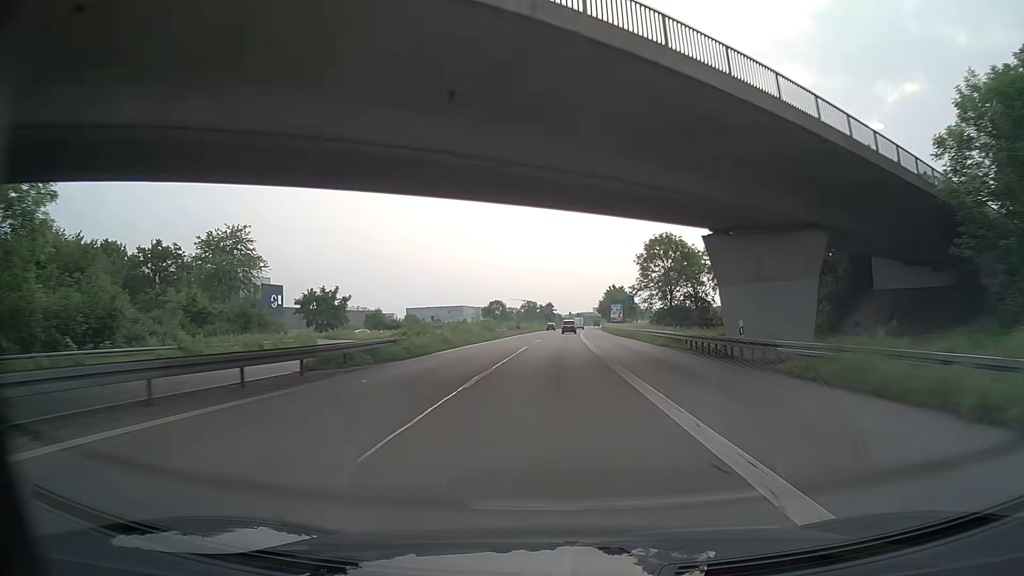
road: trunk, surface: asphalt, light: Day
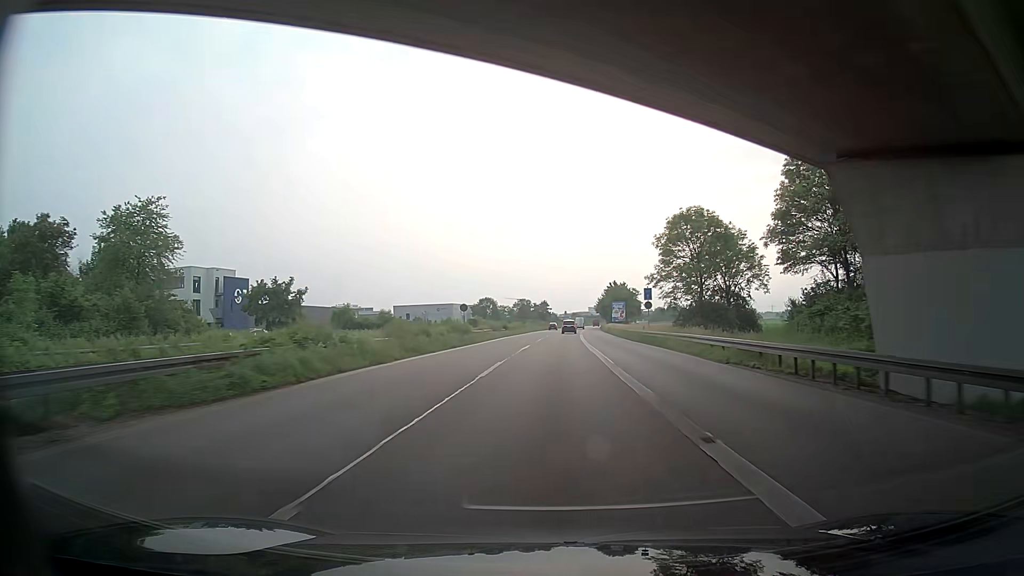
(0.0, +15.1) m; 0°
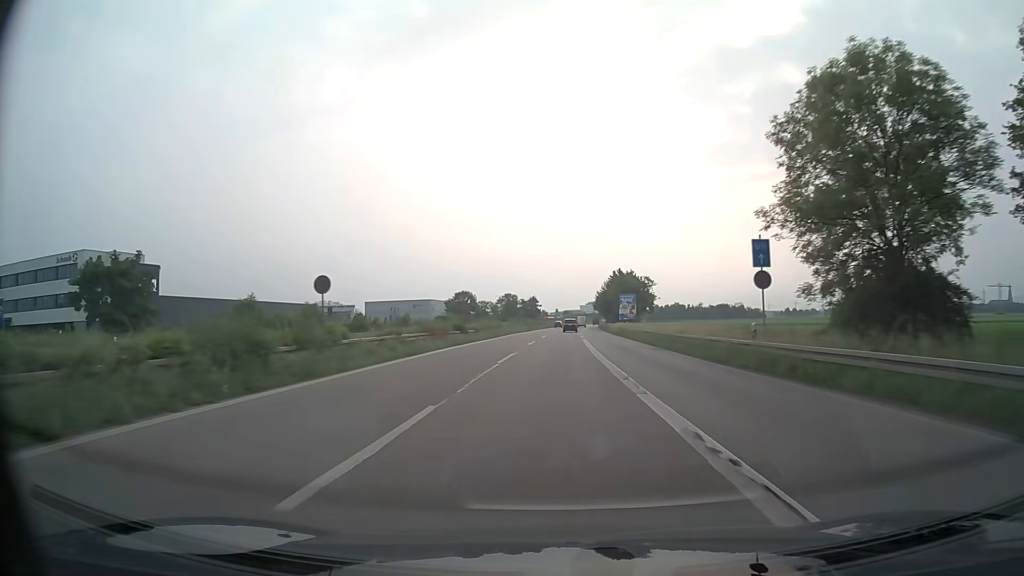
(+0.1, +30.2) m; +1°
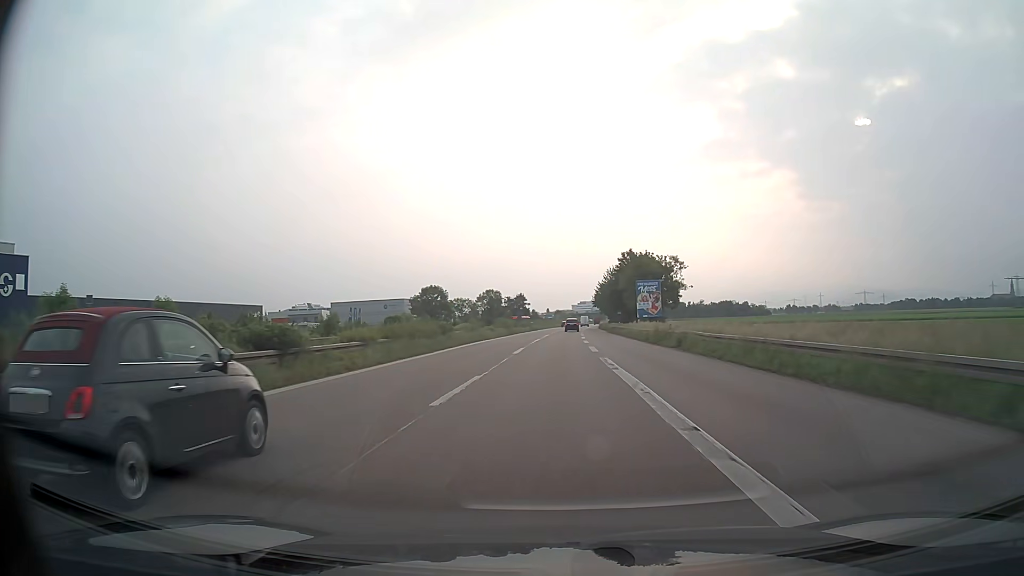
(+0.2, +30.3) m; +1°
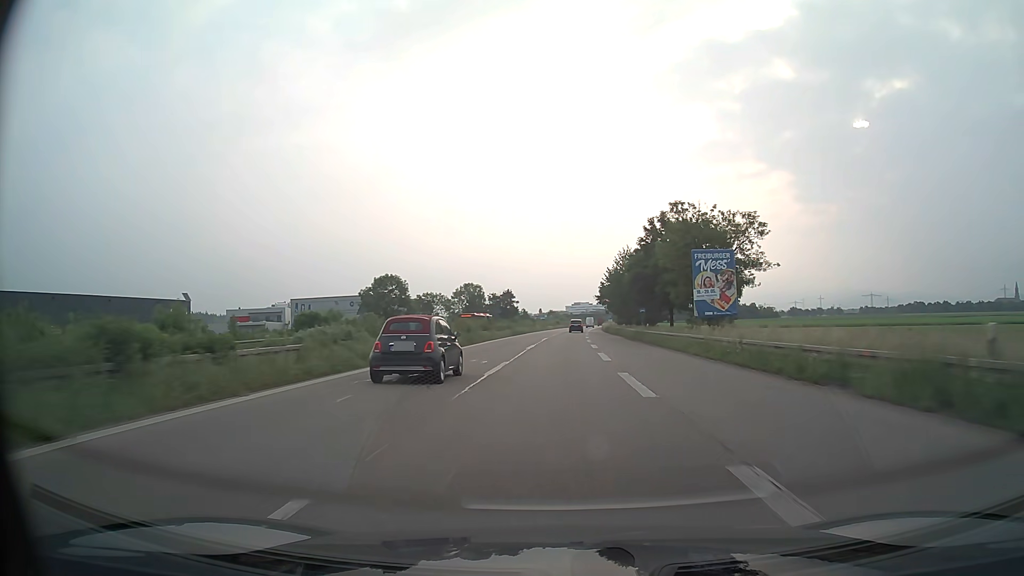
(+0.1, +30.3) m; +1°
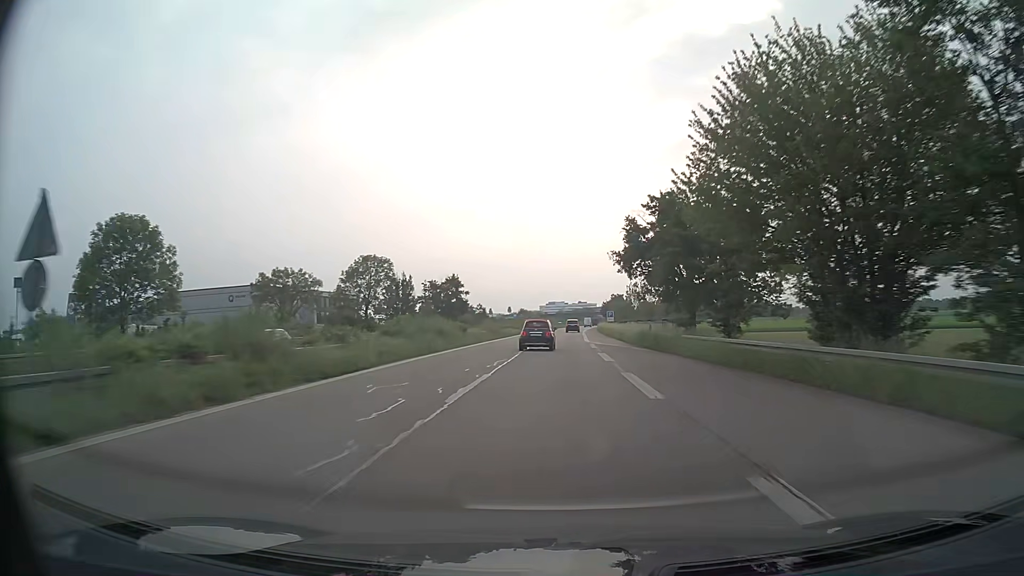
(+1.1, +60.8) m; +2°
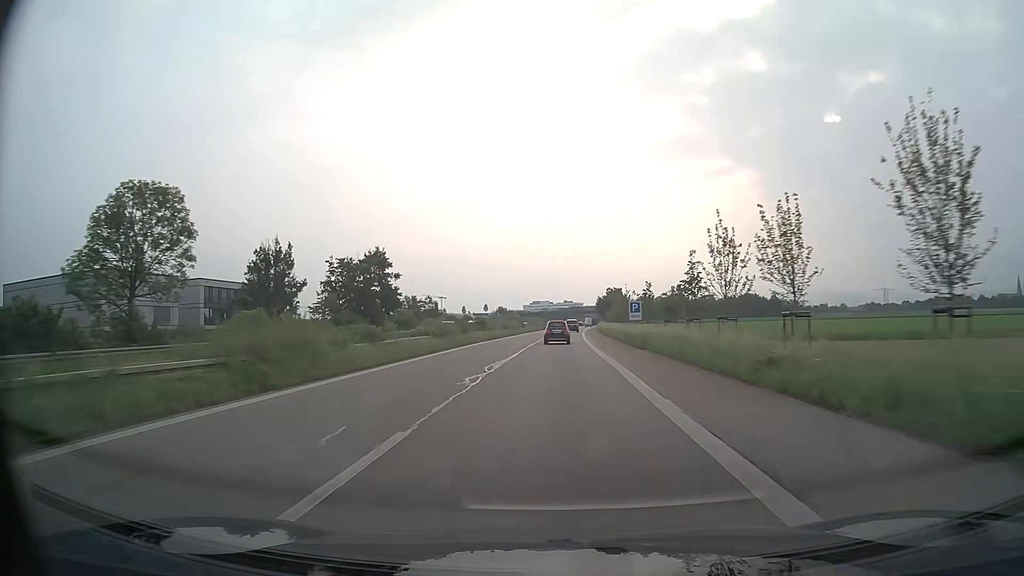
(+0.5, +45.8) m; +1°
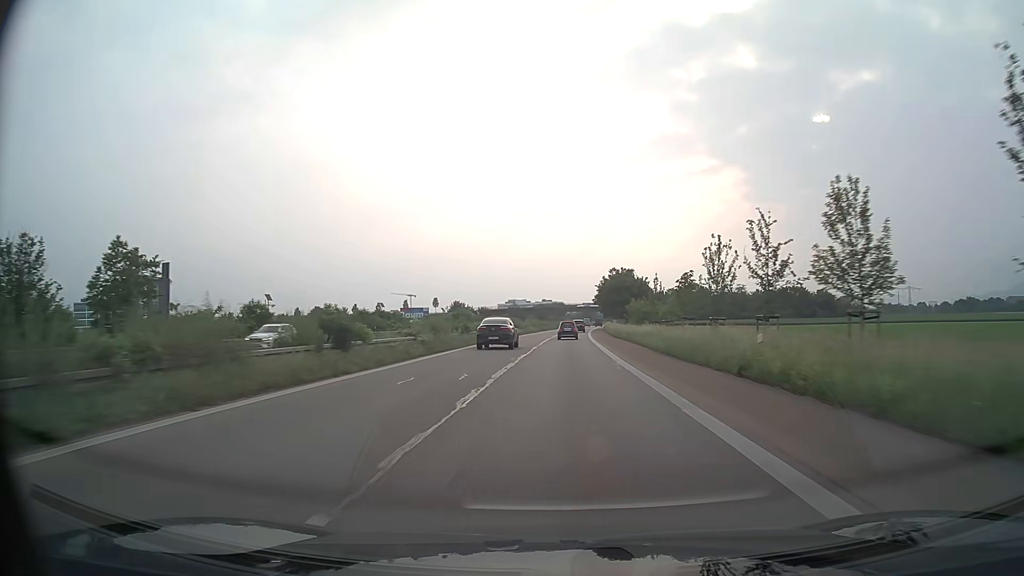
(+0.9, +76.5) m; +2°
(0, +10) (0, +20) (0, +30) (0, +40) (+1, +50) (+1, +60) (+1, +70) (+1, +80) (+2, +90) (+2, +100) m
